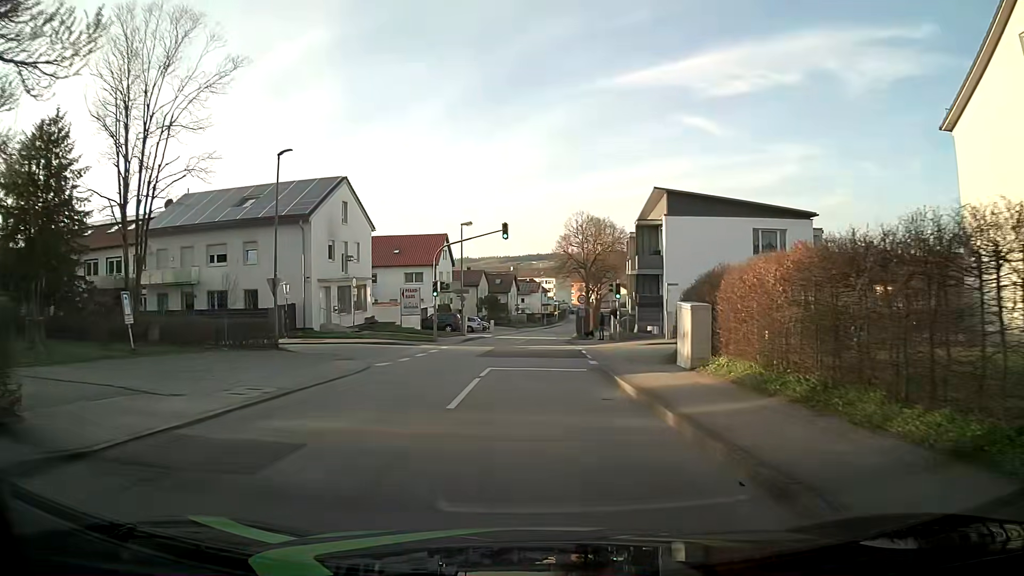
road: unclassified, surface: asphalt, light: Day
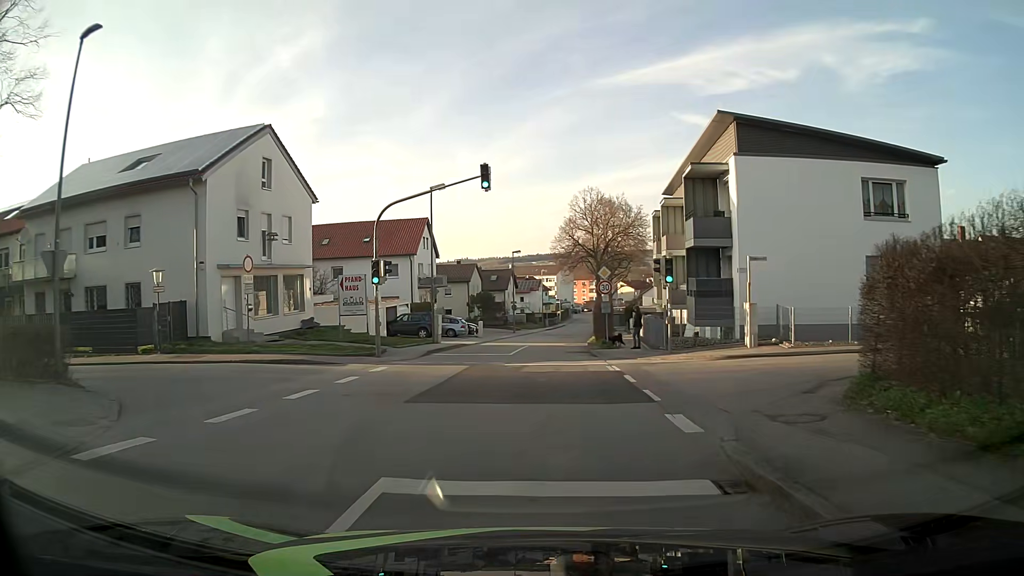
(+0.2, +13.5) m; +2°
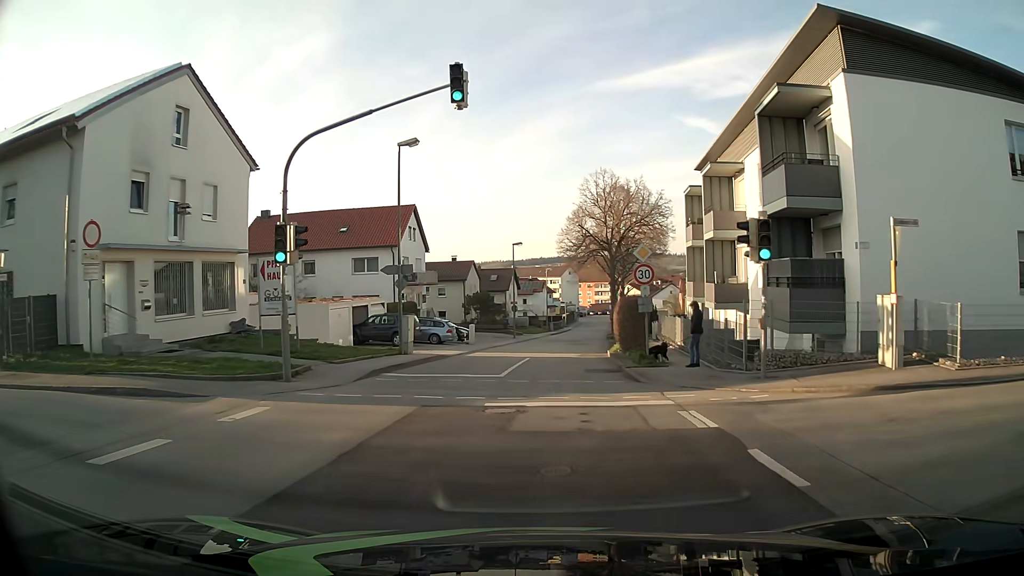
(-0.2, +9.0) m; 0°
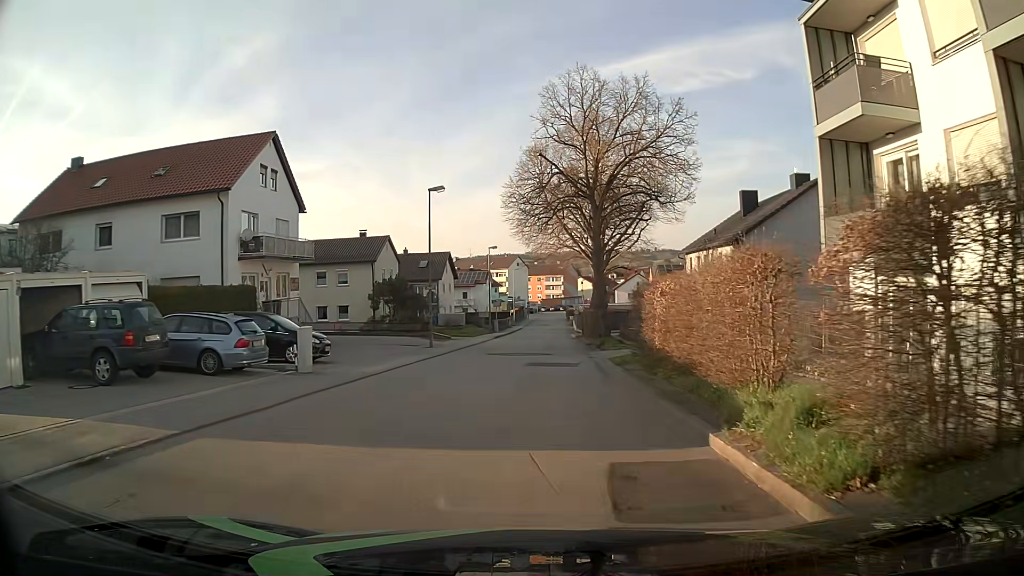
(+0.4, +22.5) m; +4°
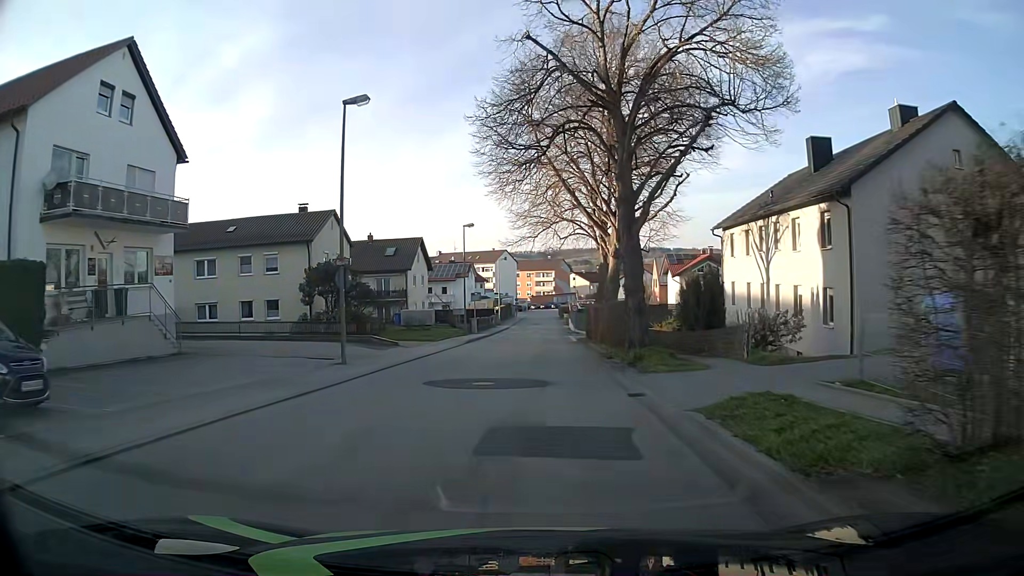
(0.0, +13.7) m; 0°
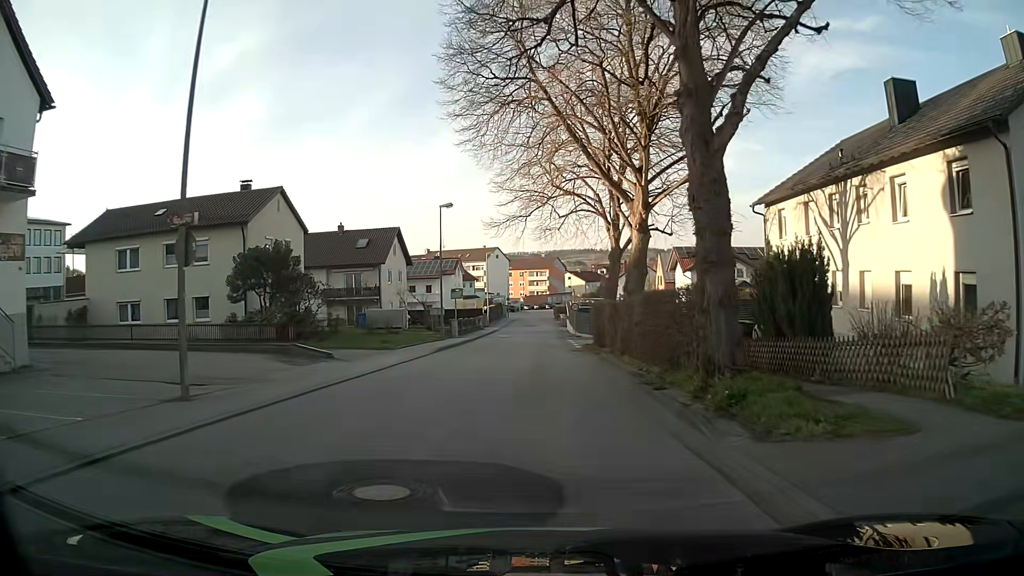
(0.0, +9.0) m; 0°
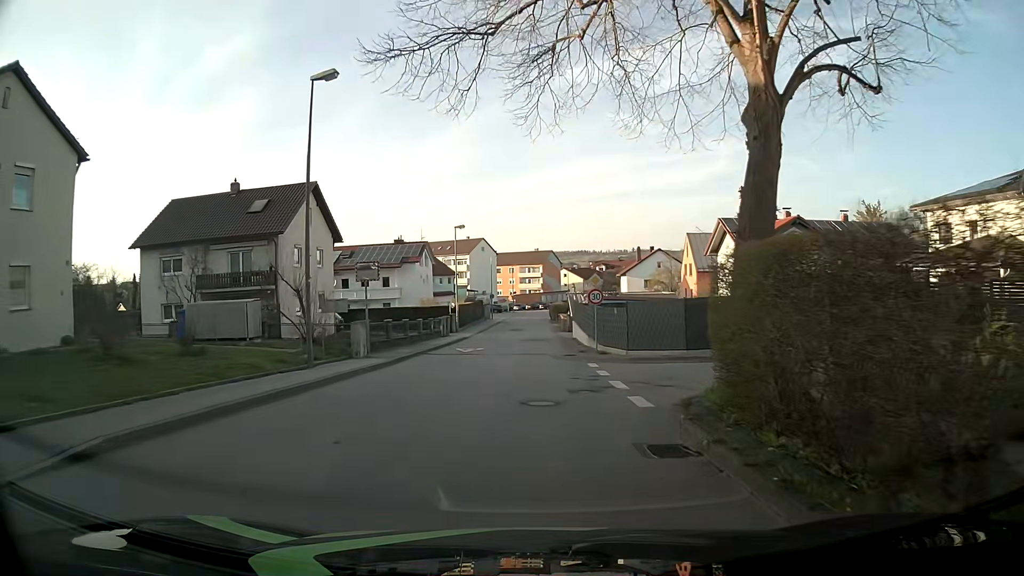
(+0.3, +22.4) m; 0°
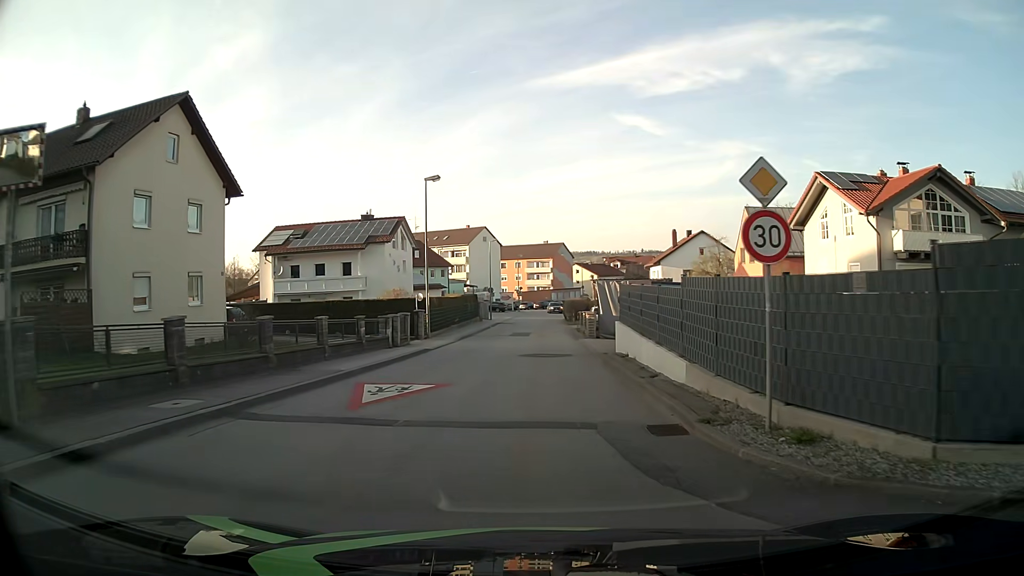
(0.0, +18.0) m; 0°
